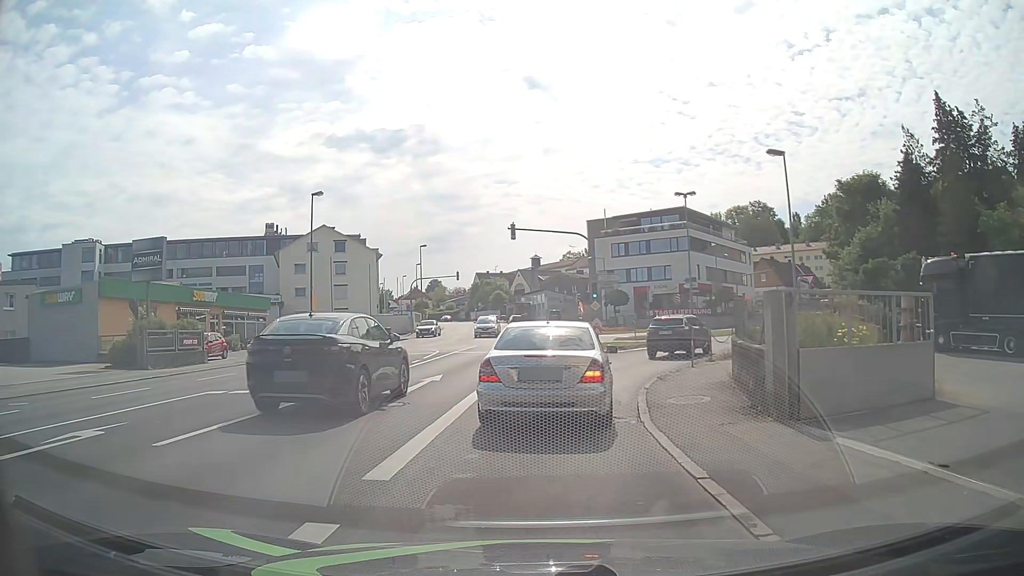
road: tertiary_link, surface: asphalt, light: Day
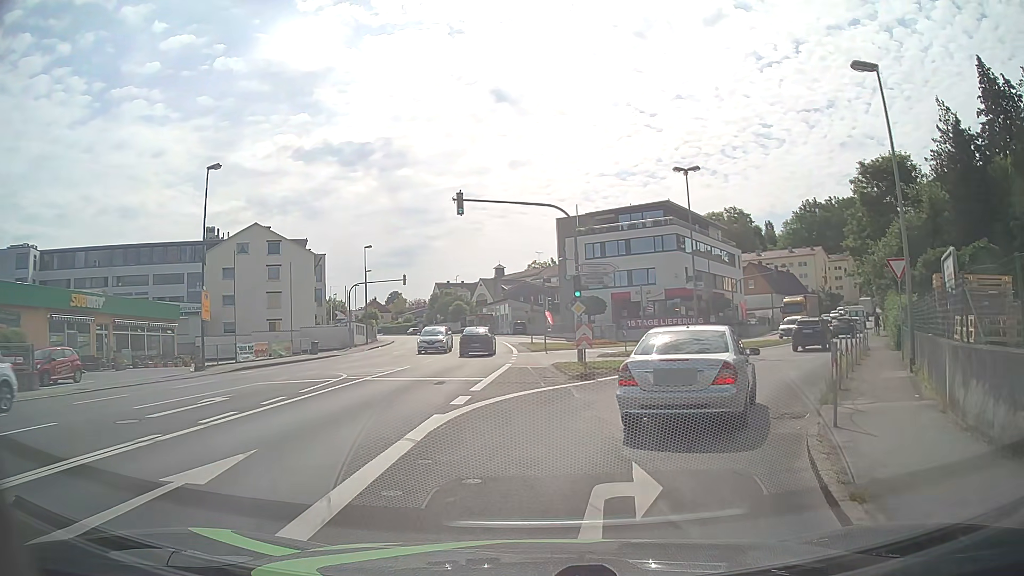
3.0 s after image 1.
(+0.1, +11.1) m; +3°
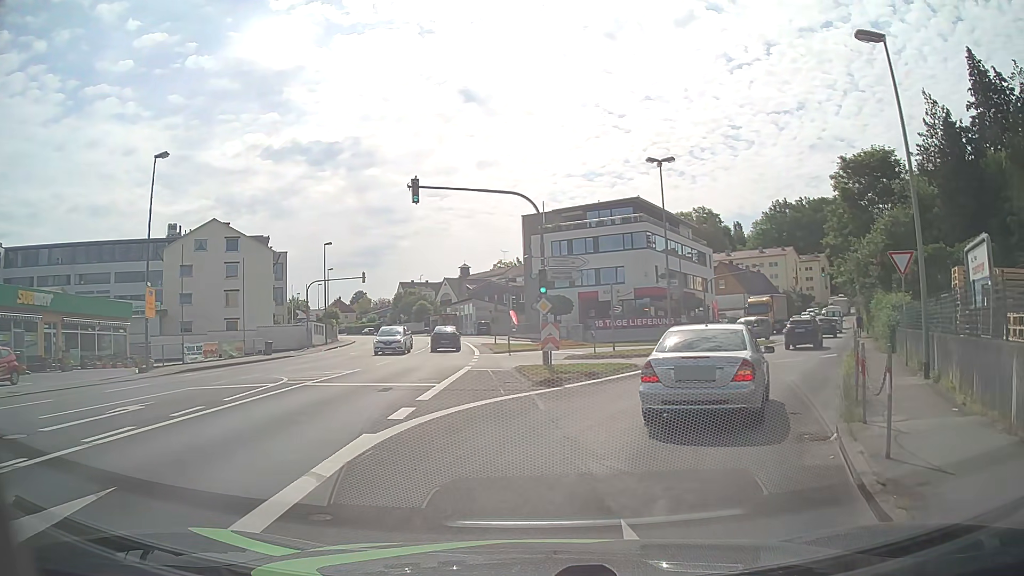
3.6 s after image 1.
(0.0, +2.3) m; +3°
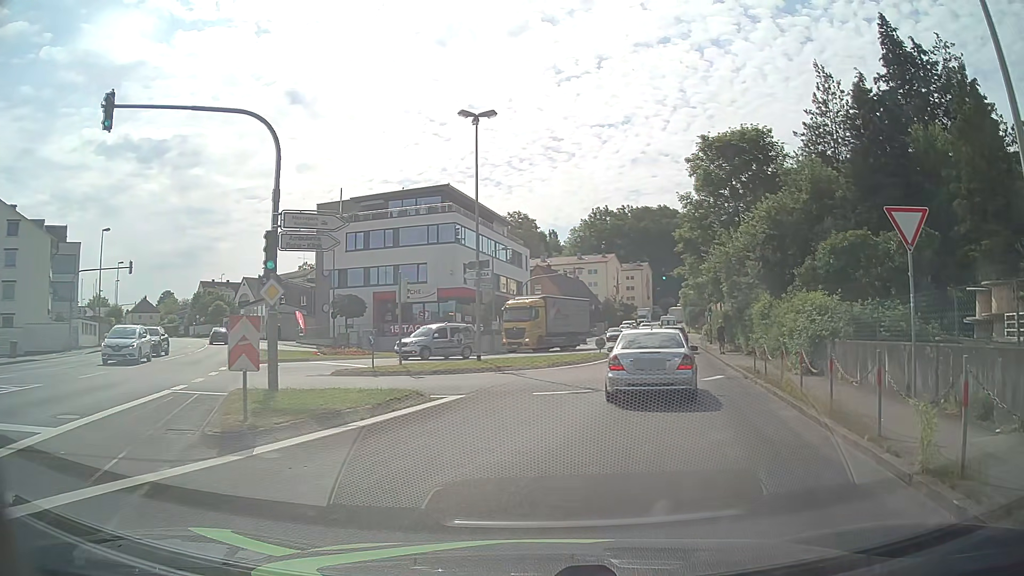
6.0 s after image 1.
(+1.1, +9.0) m; +15°
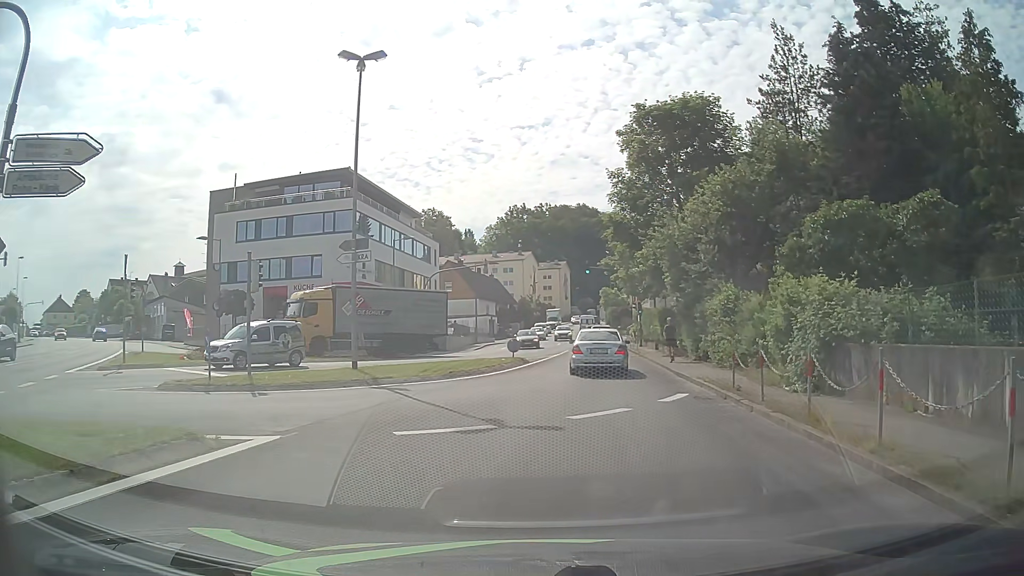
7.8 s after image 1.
(+0.5, +6.1) m; +8°
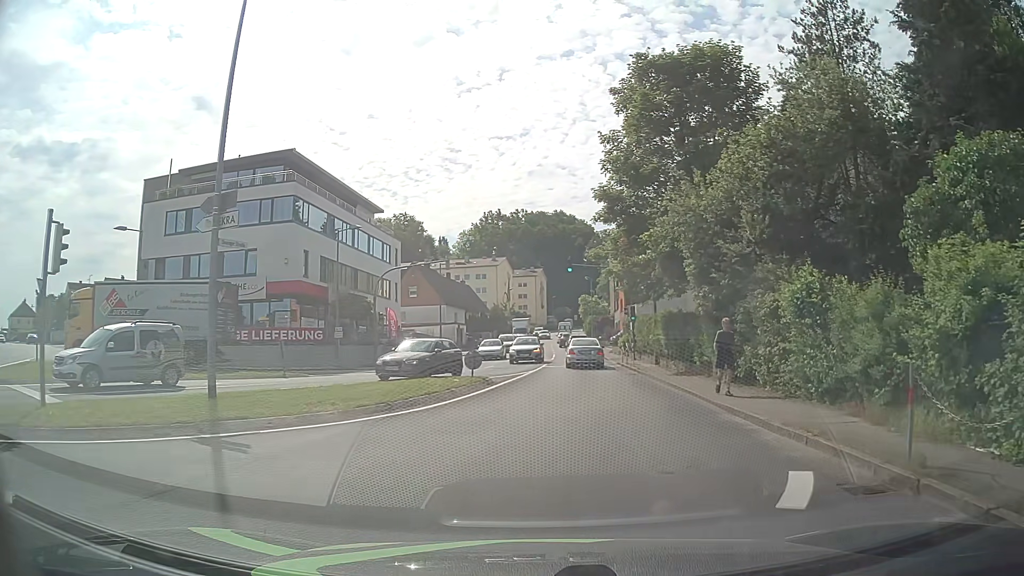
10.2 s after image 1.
(+0.1, +8.3) m; +2°
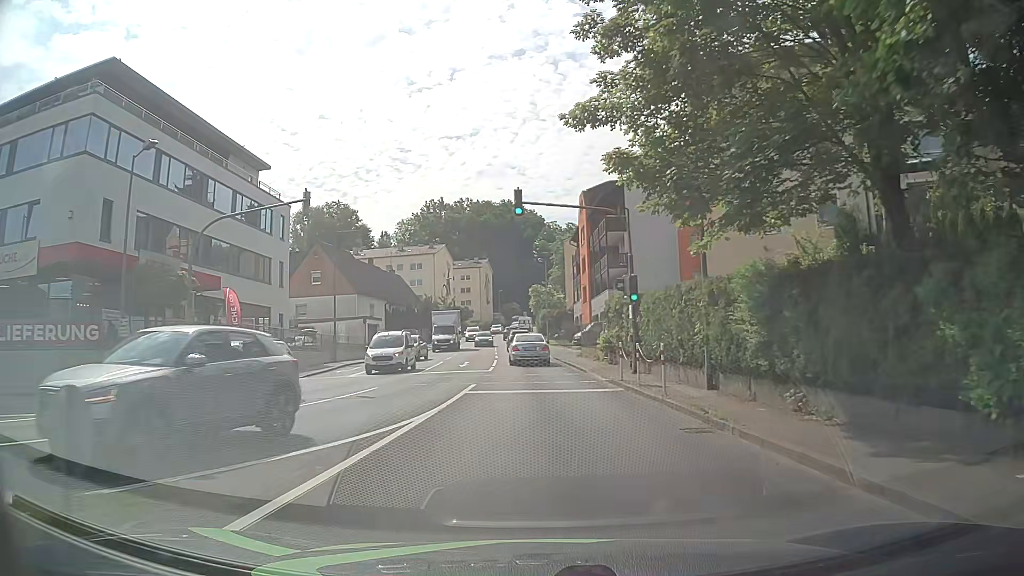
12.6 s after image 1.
(+0.5, +18.0) m; +3°
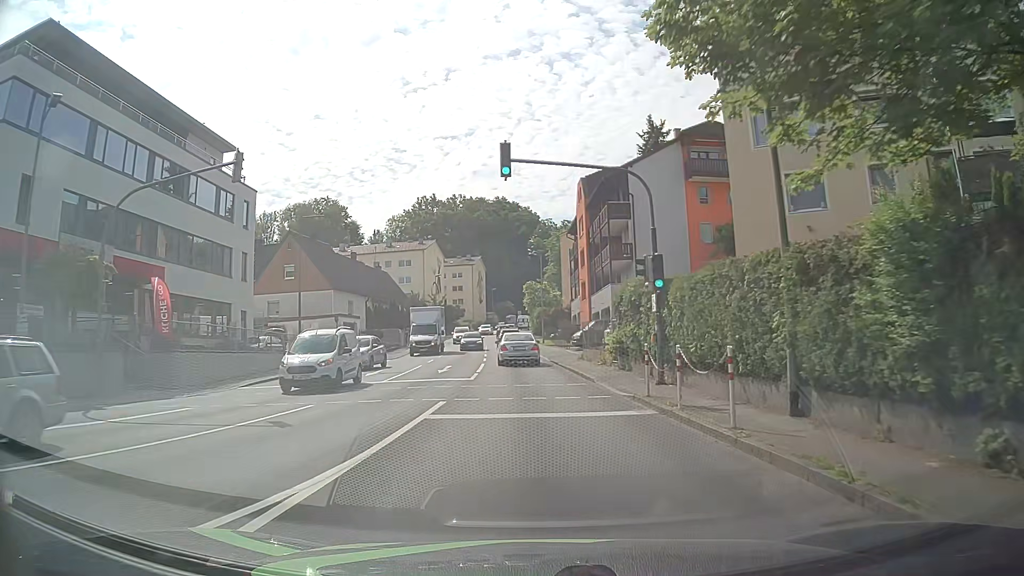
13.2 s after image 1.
(+0.1, +5.3) m; +1°
(0, +10) (0, +20) (0, +30) (-1, +40) (-2, +50) (-2, +60) (-3, +70) (-3, +80) (-3, +90) (-3, +100) m
